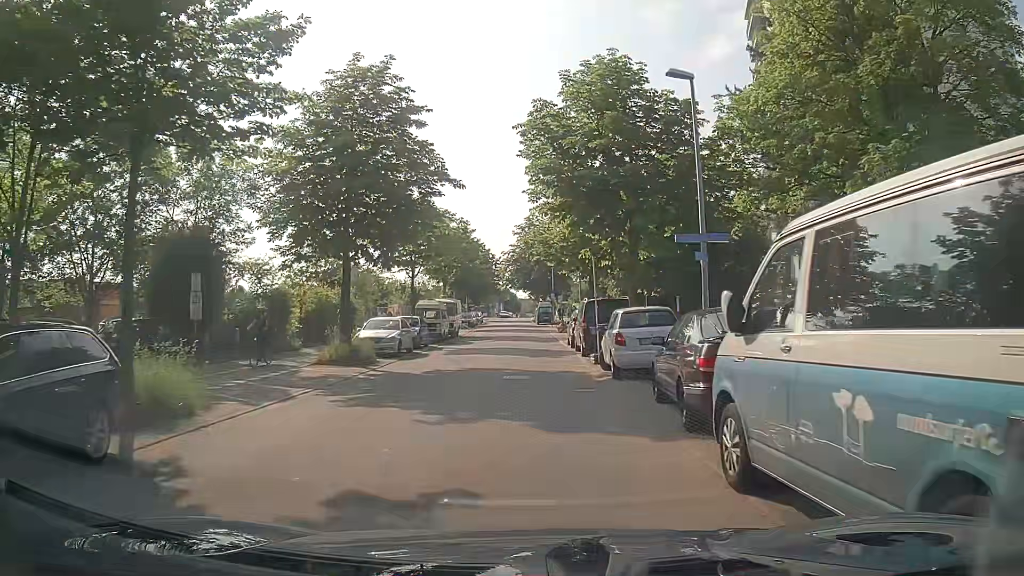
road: residential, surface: asphalt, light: Day
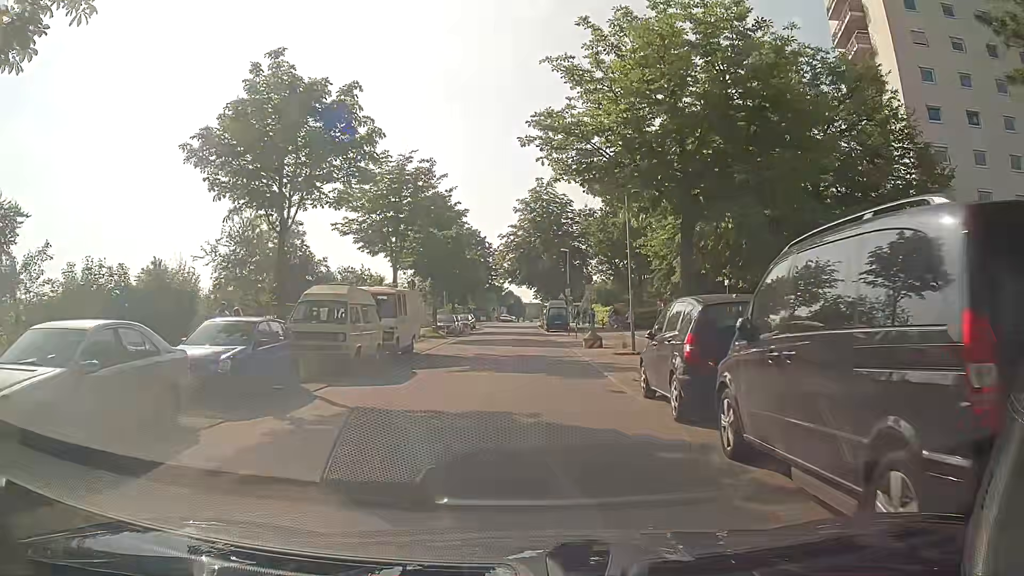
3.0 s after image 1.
(-0.7, +19.5) m; -2°
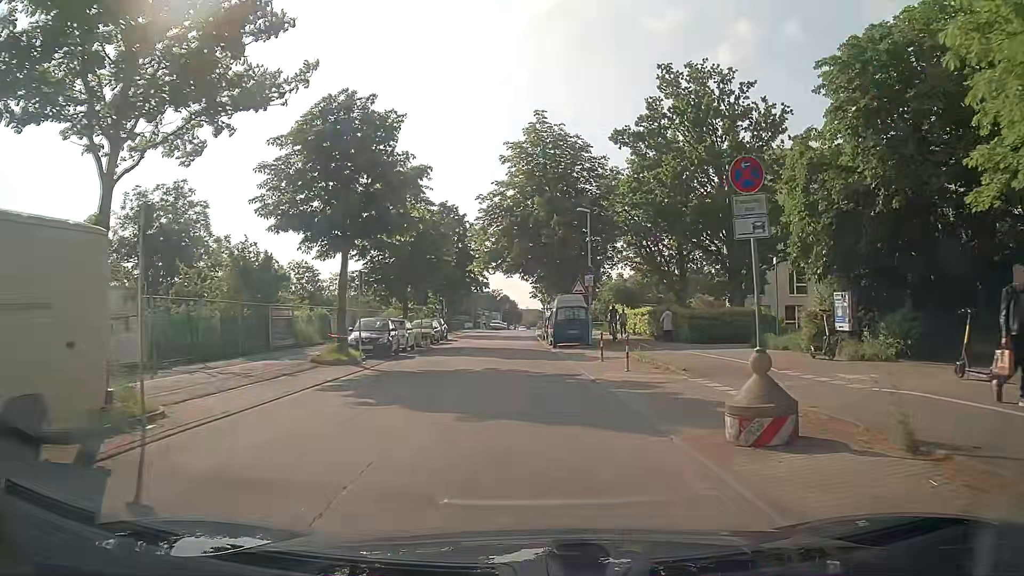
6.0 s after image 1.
(0.0, +21.0) m; 0°
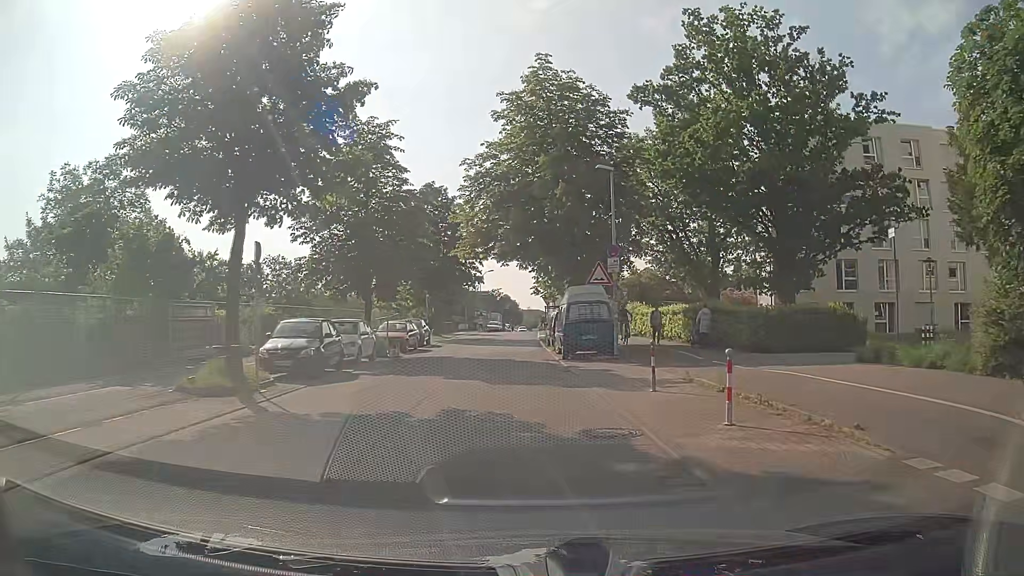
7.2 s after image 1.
(0.0, +8.7) m; -1°
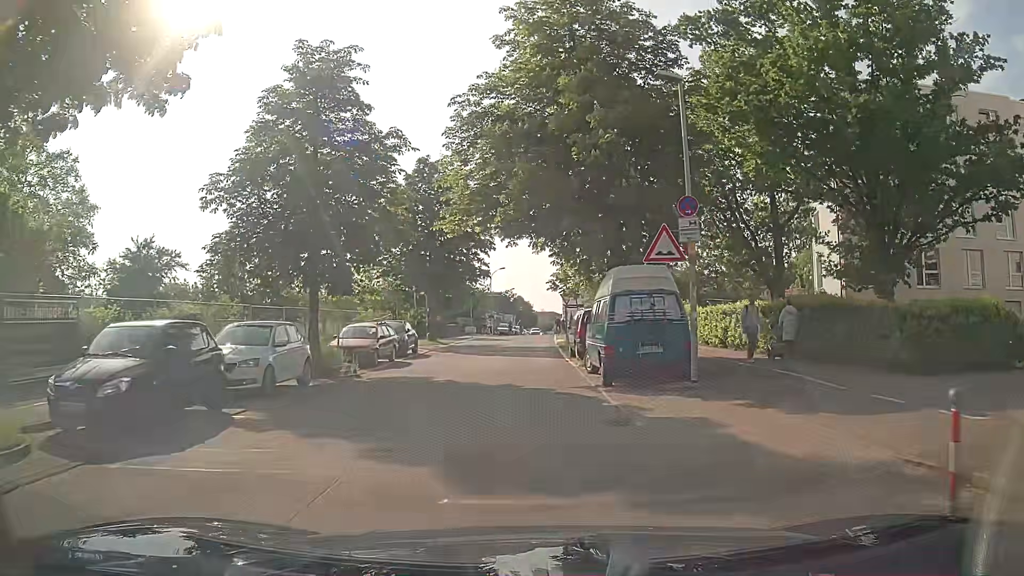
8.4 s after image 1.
(0.0, +8.8) m; 0°
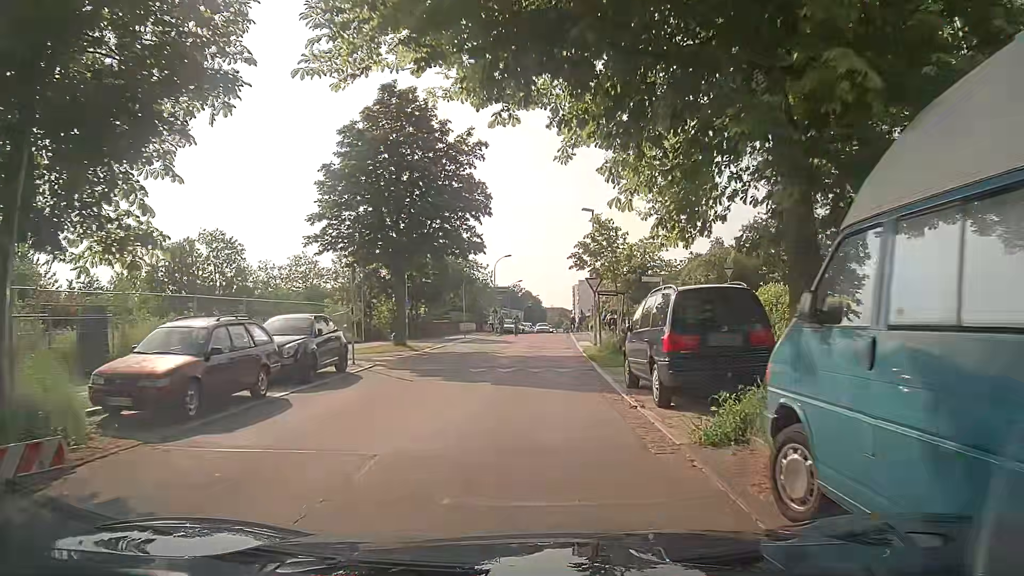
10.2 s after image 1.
(-0.3, +13.0) m; -2°
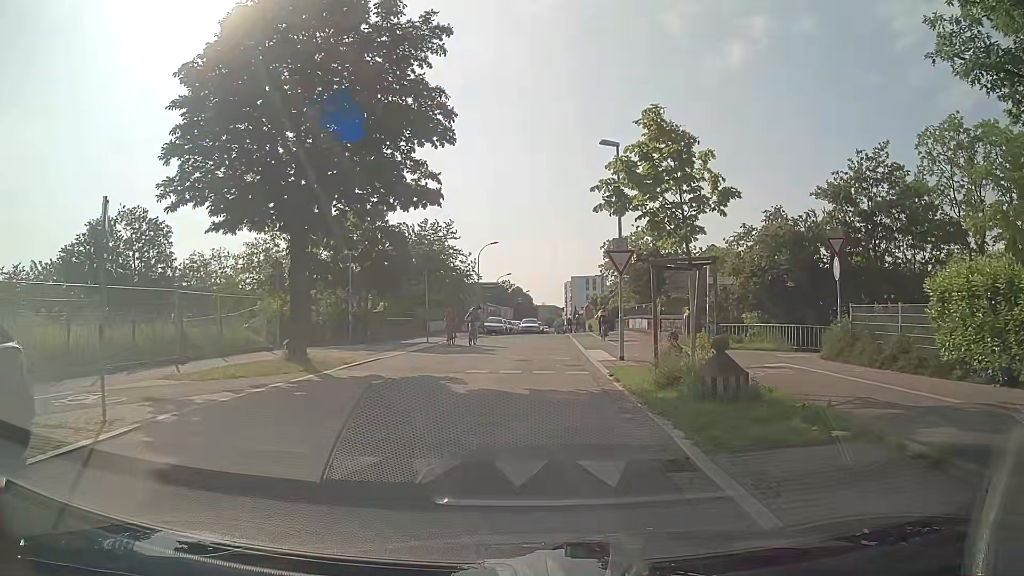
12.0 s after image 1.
(+0.2, +11.5) m; +1°
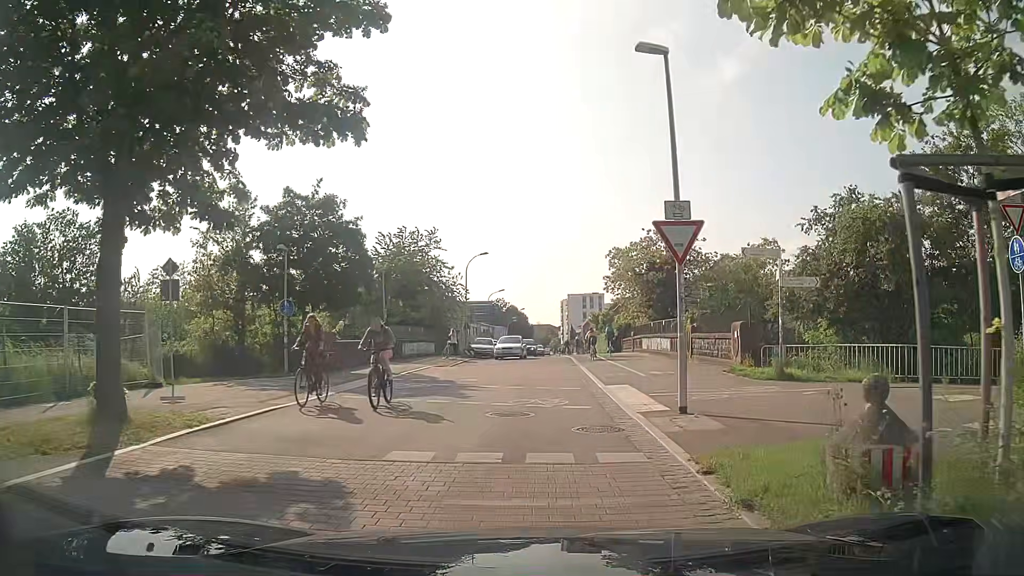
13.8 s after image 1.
(+0.1, +7.9) m; 0°
